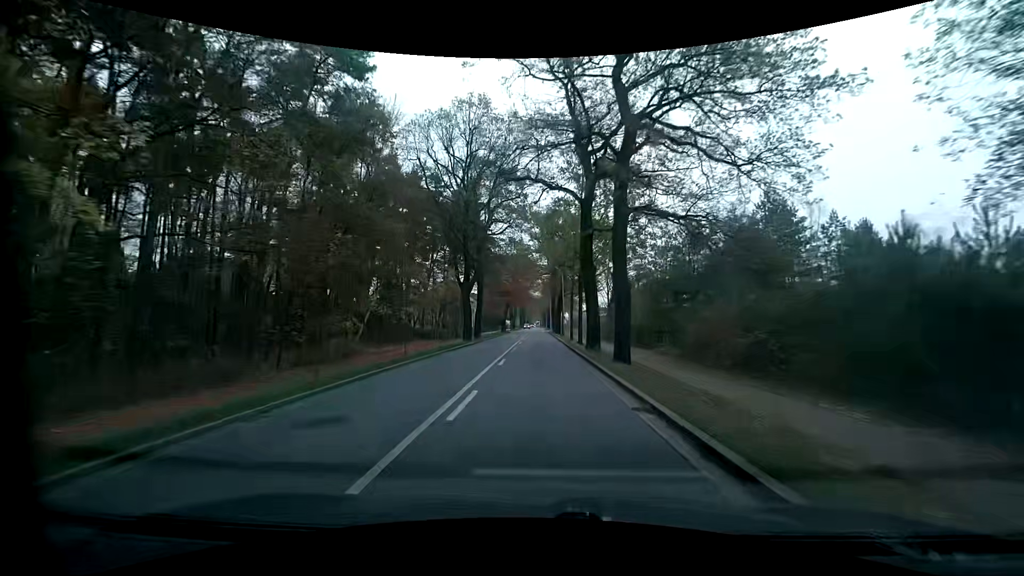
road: primary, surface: asphalt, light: Day
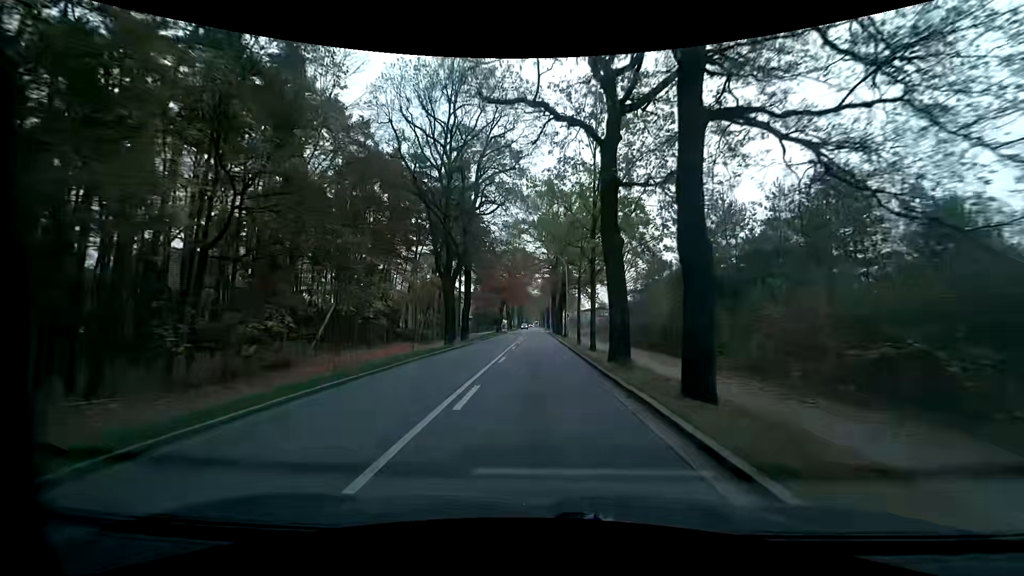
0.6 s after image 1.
(-0.1, +8.4) m; 0°
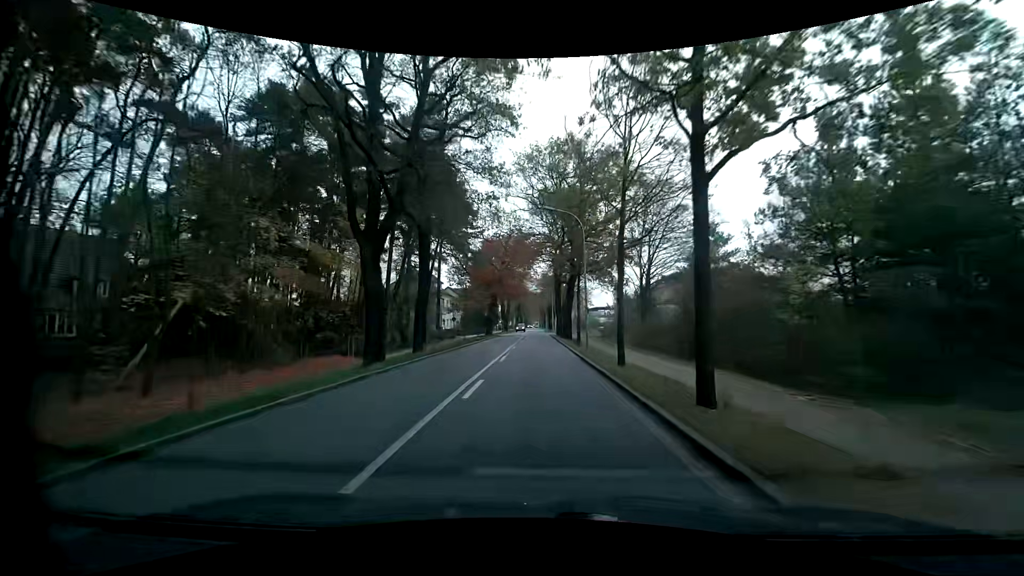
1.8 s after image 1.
(-0.1, +16.8) m; 0°
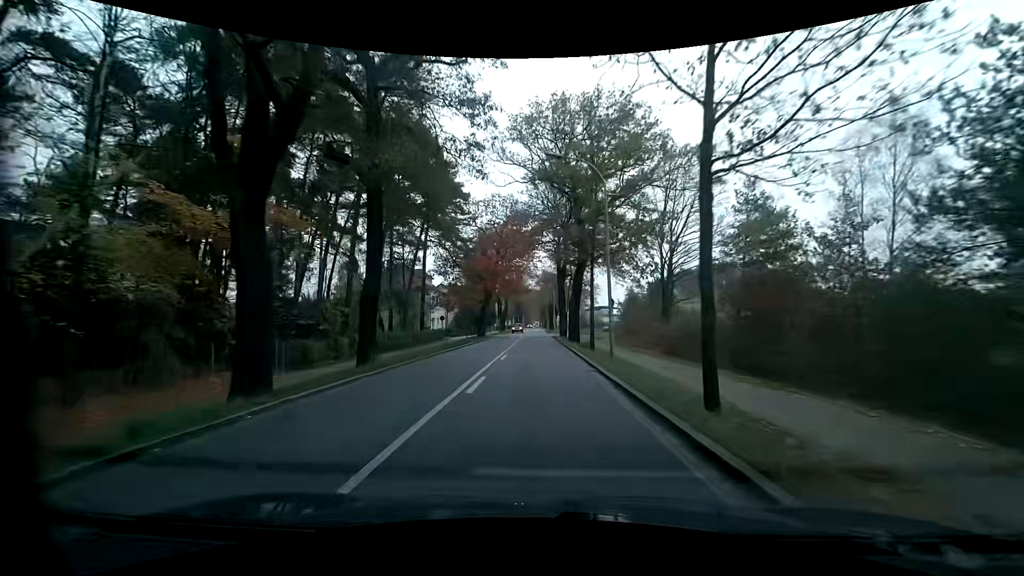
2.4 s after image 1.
(0.0, +8.4) m; 0°
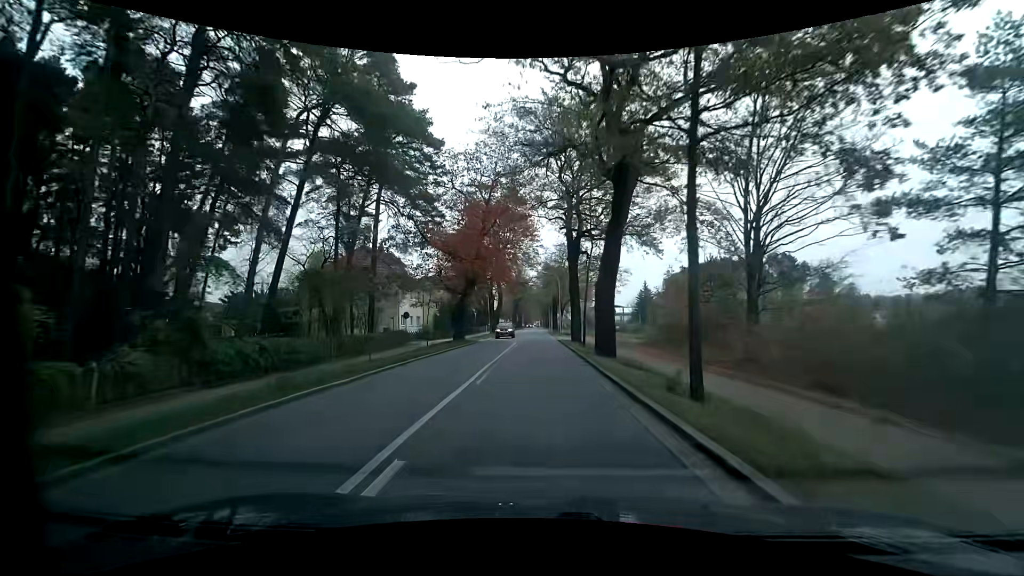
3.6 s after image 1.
(+0.1, +16.8) m; 0°
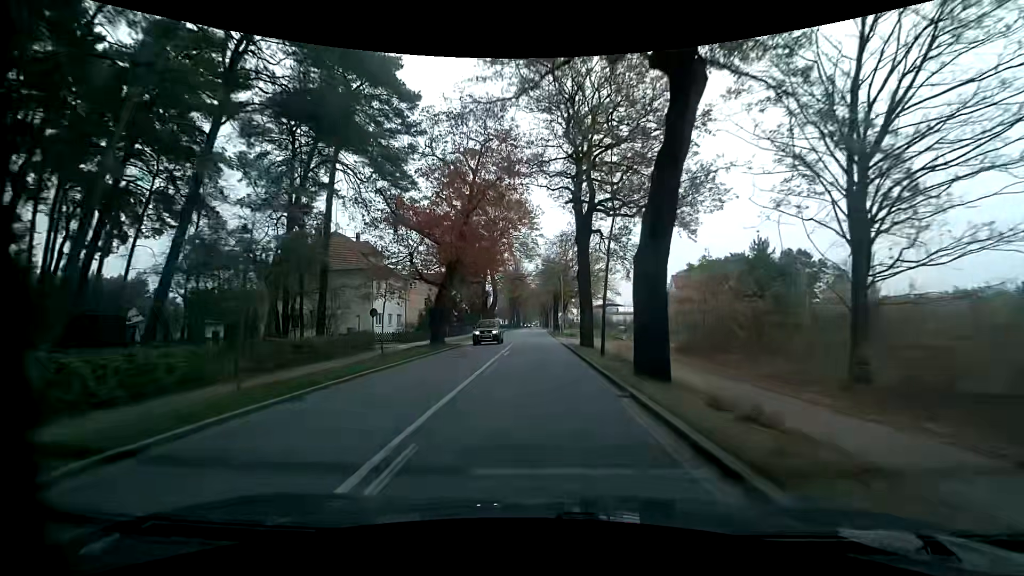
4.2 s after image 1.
(0.0, +8.4) m; 0°
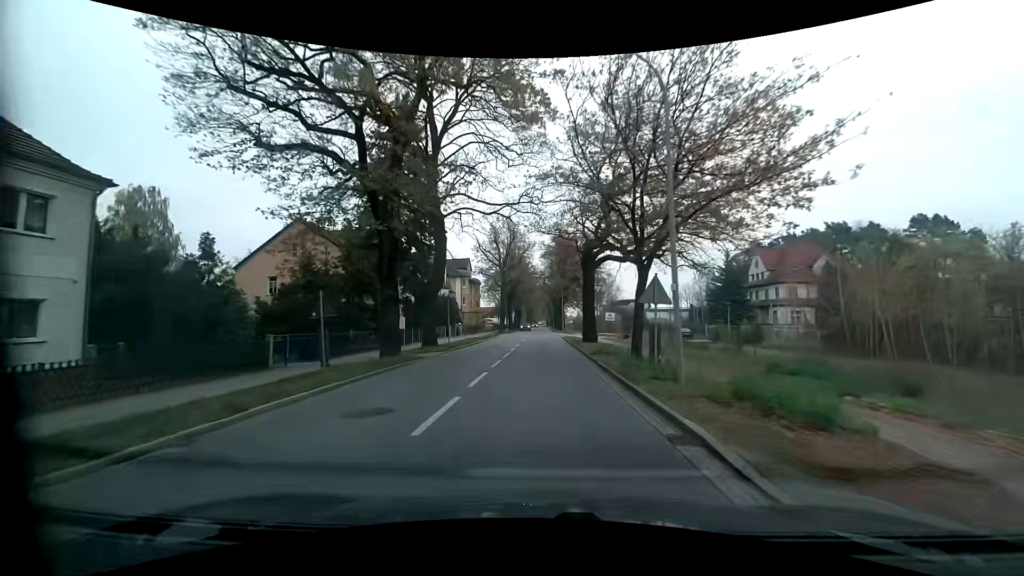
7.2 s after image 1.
(0.0, +41.7) m; -1°
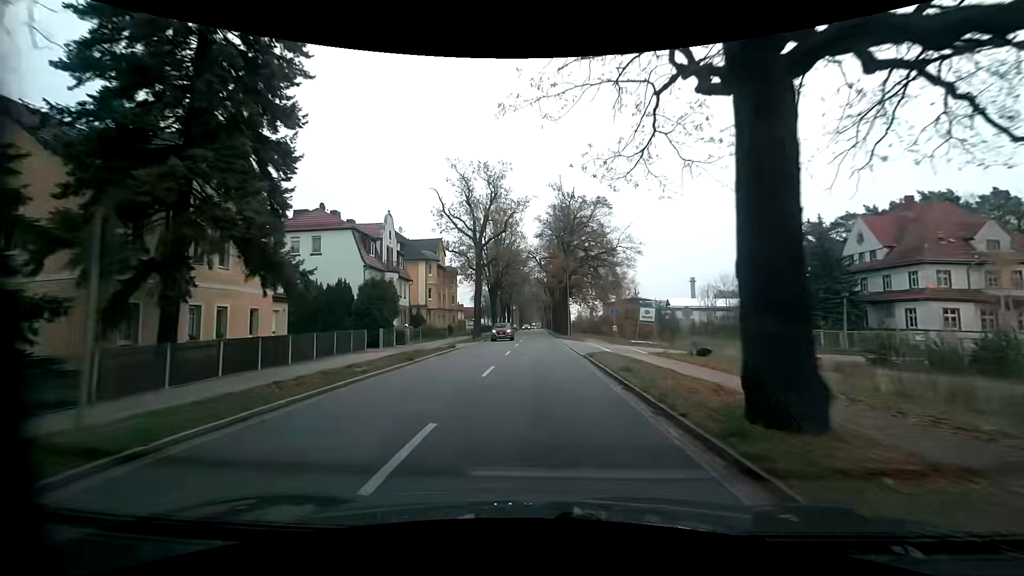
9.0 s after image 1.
(+0.1, +24.8) m; 0°
(0, +10) (0, +20) (0, +30) (0, +40) (+1, +50) (+1, +60) (+1, +70) (+1, +80) (+1, +90) (+1, +100) m
